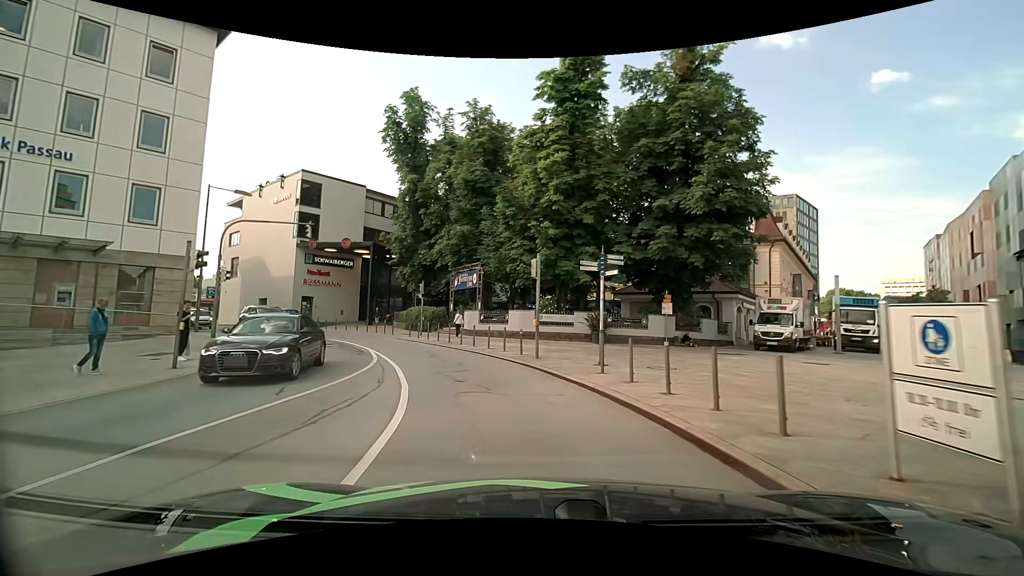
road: primary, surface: asphalt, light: Day
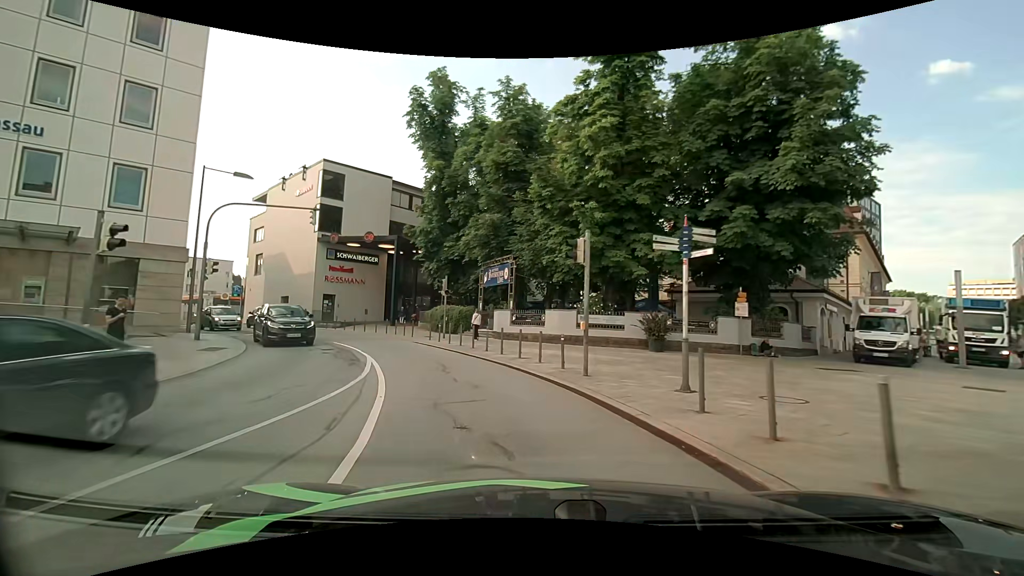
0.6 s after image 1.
(-0.1, +4.5) m; -4°
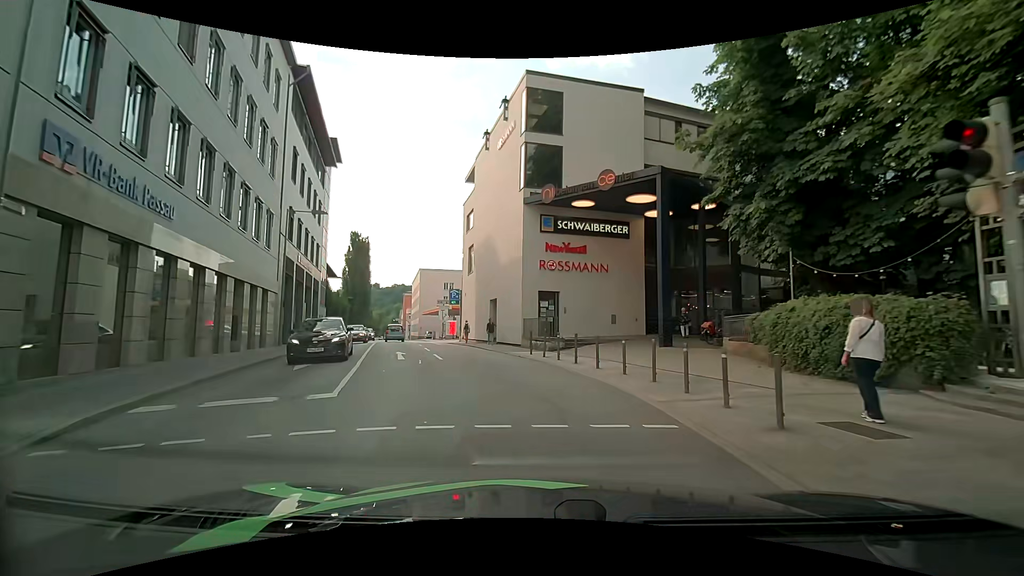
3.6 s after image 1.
(-5.5, +21.1) m; -29°
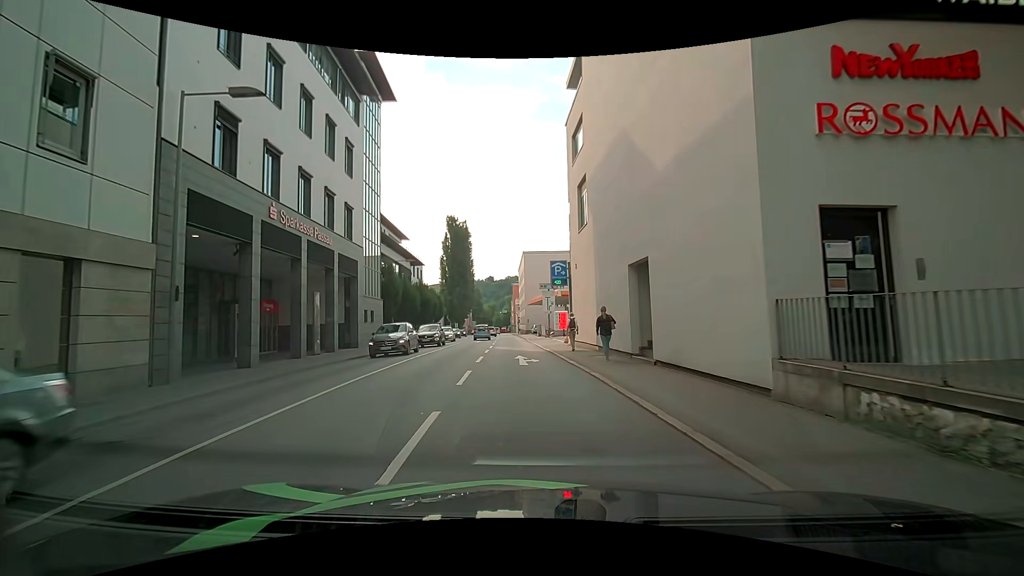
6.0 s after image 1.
(-2.2, +18.1) m; -13°
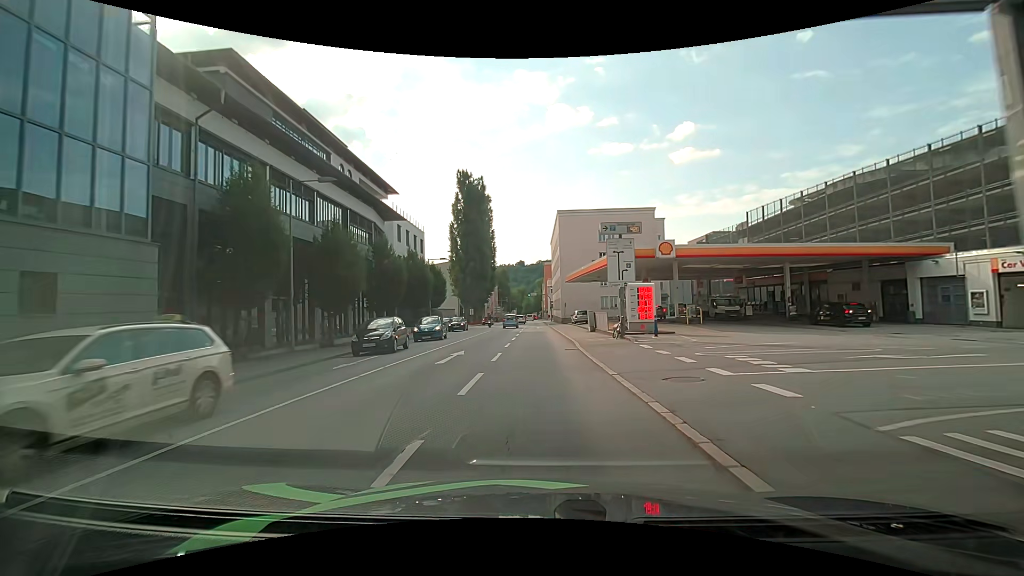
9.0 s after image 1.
(-1.7, +26.0) m; -6°
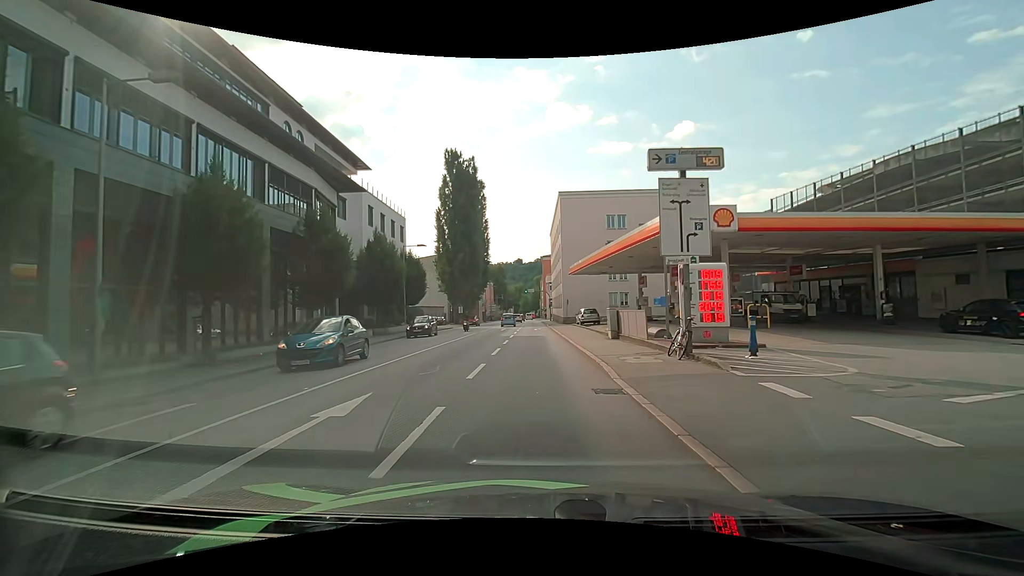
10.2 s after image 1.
(+0.1, +10.1) m; +1°
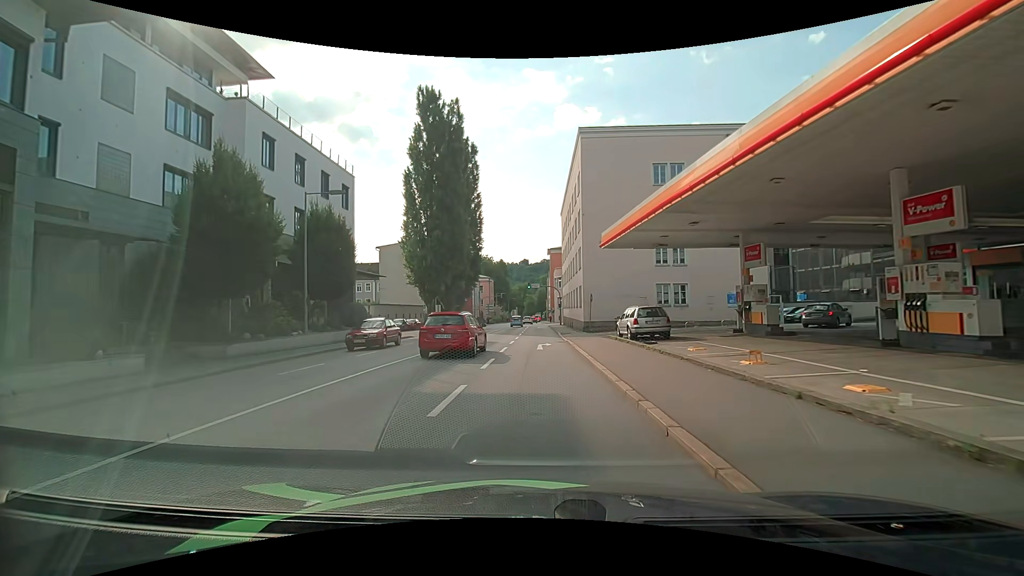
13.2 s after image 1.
(+0.1, +21.5) m; 0°
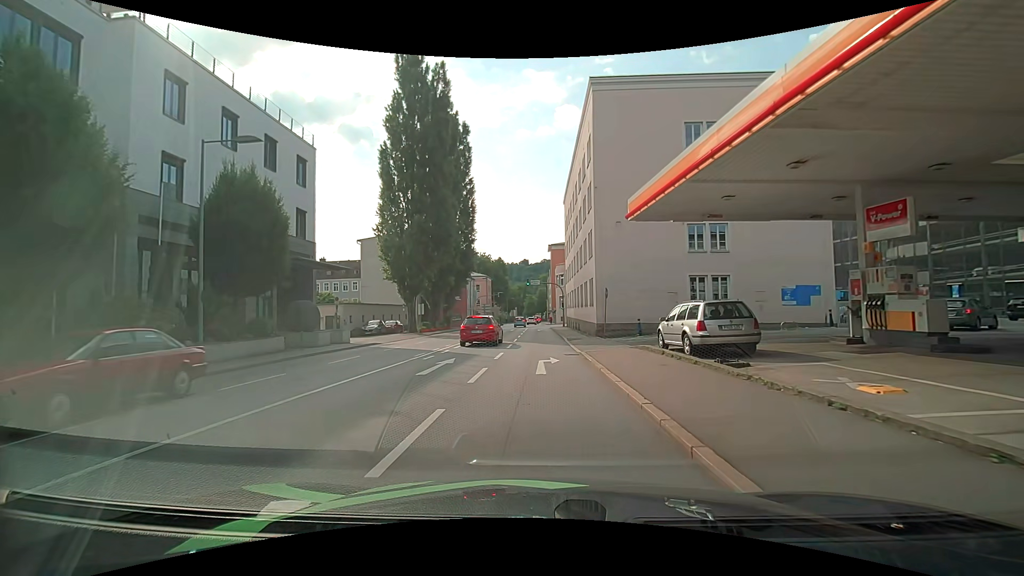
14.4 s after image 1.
(-0.1, +8.4) m; -1°
